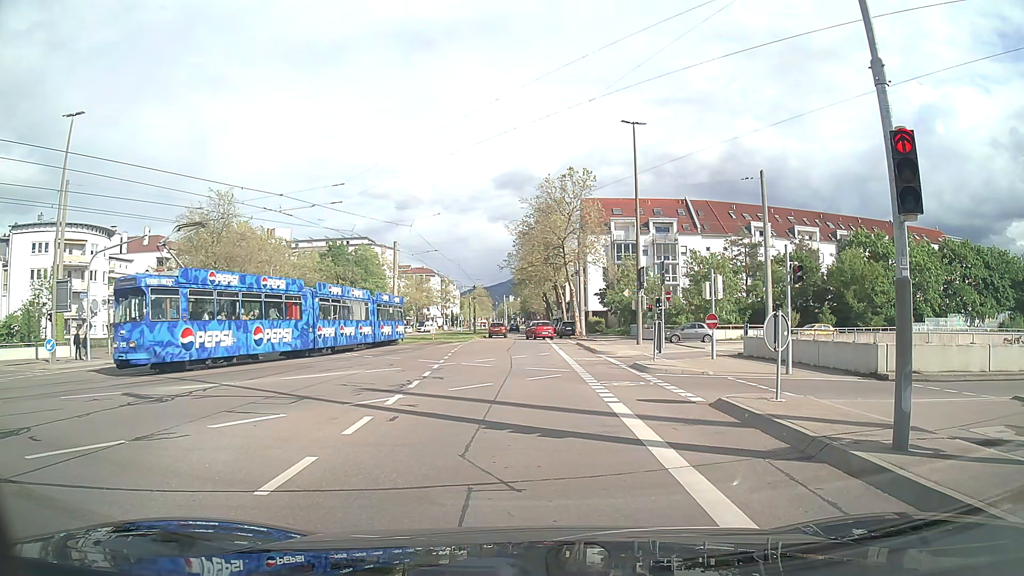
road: tertiary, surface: asphalt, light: Day
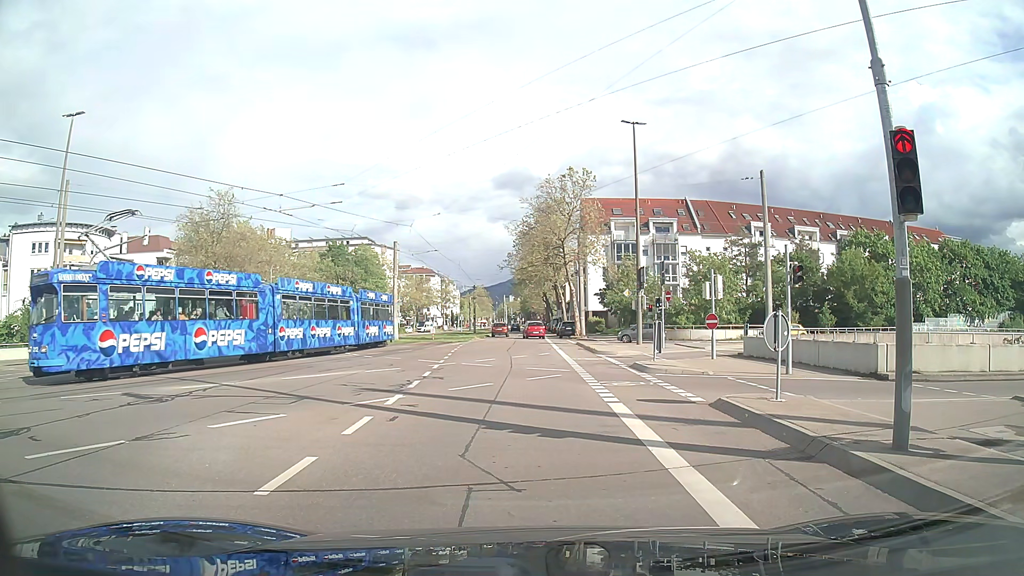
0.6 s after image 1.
(0.0, 0.0) m; 0°
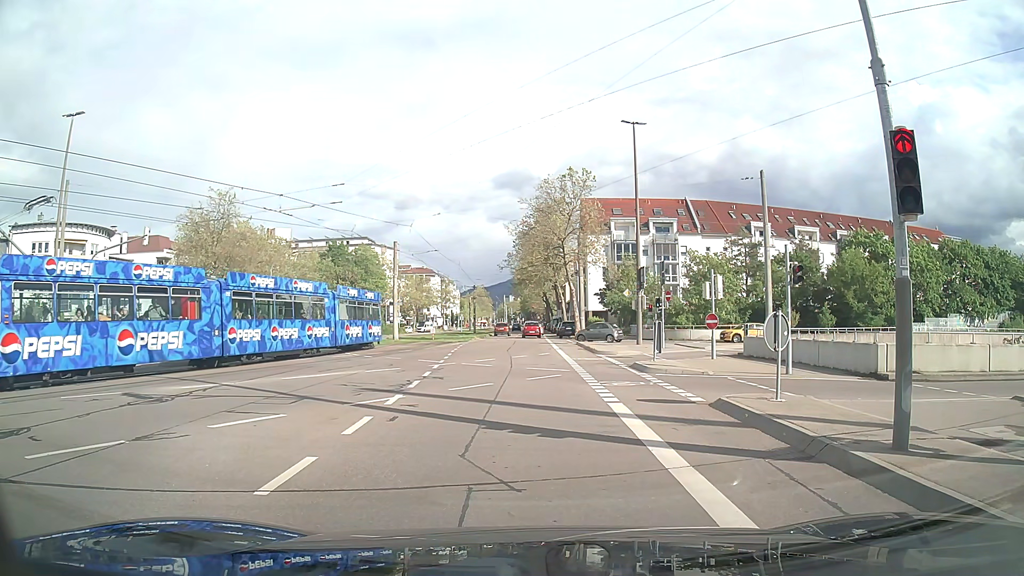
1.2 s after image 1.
(0.0, 0.0) m; 0°
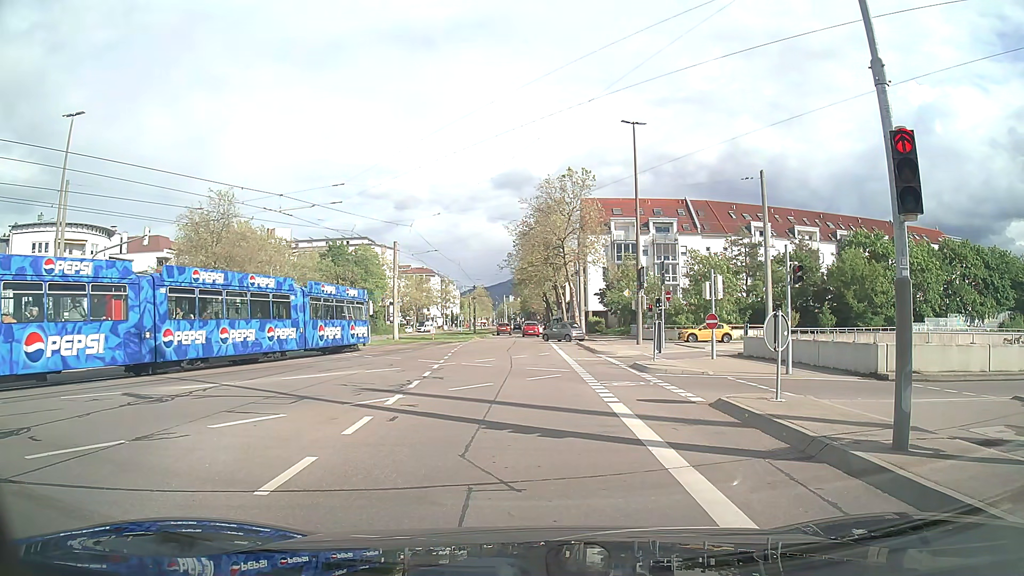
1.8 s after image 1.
(0.0, 0.0) m; 0°
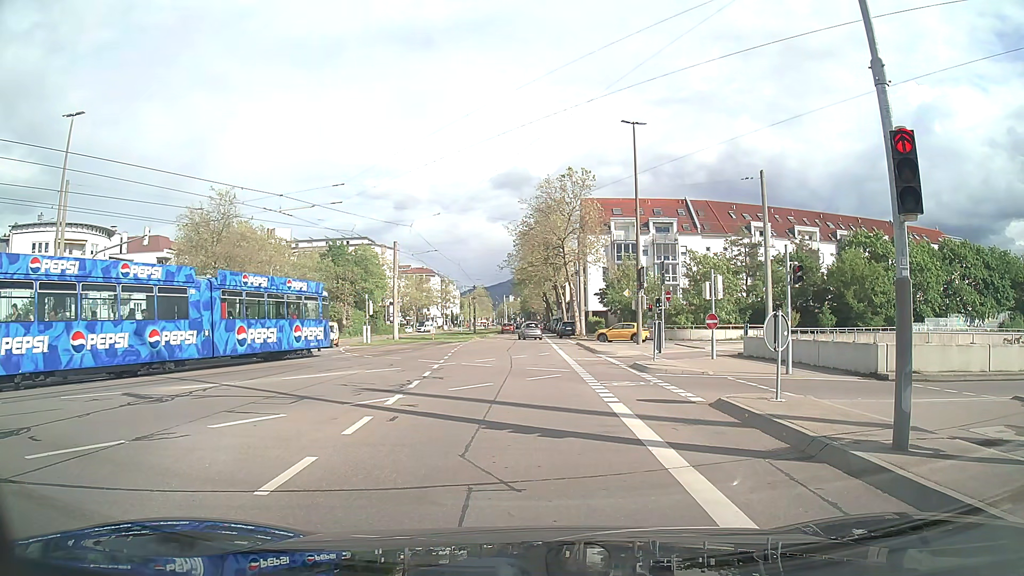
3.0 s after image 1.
(0.0, 0.0) m; 0°
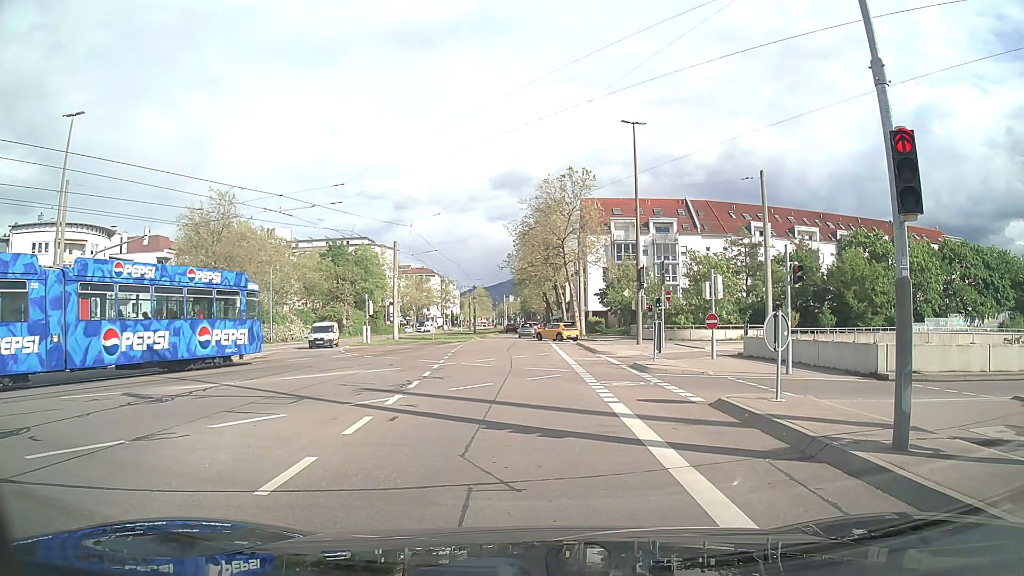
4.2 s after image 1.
(0.0, 0.0) m; 0°
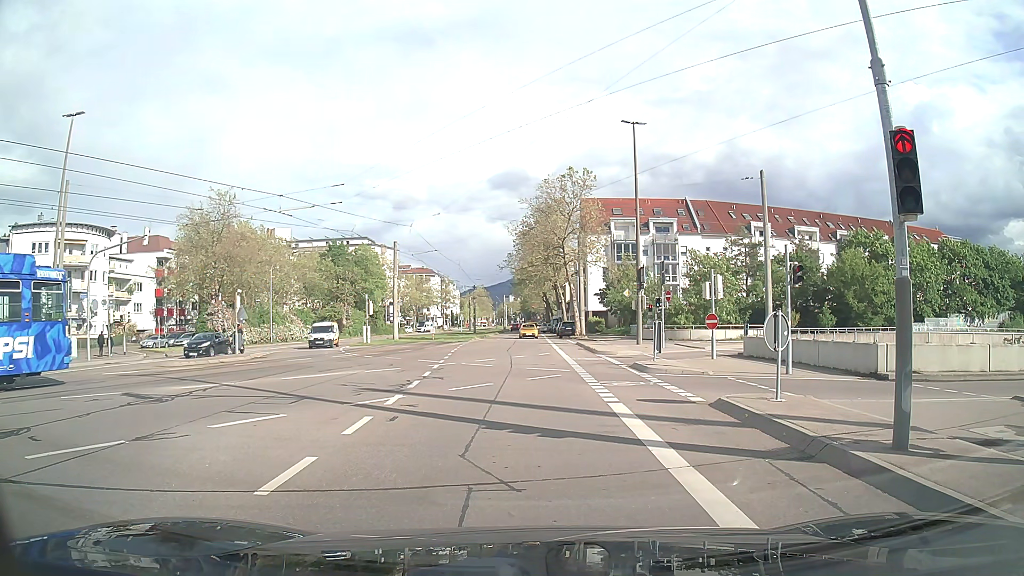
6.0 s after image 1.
(0.0, 0.0) m; 0°
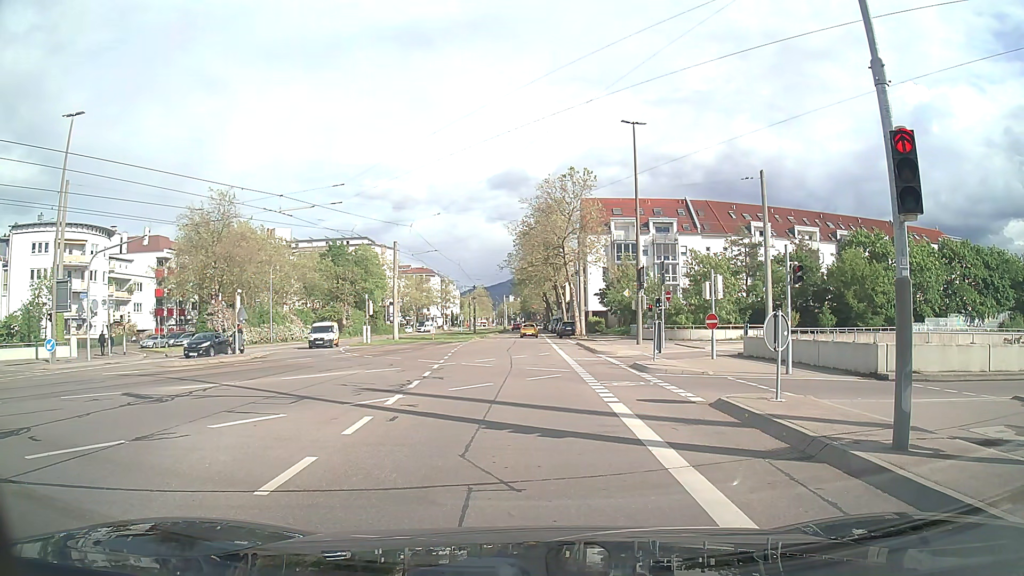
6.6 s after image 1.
(0.0, 0.0) m; 0°
(0, +10) (-1, +20) (-1, +30) (-1, +40) (-2, +50) (-2, +60) (-3, +70) (-3, +80) (-3, +90) (-3, +100) m
